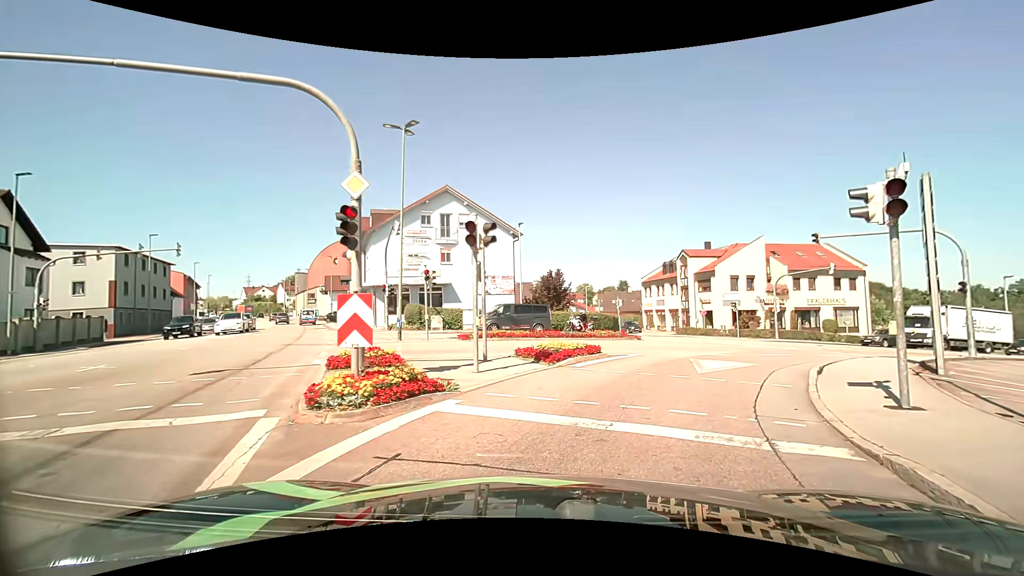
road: tertiary_link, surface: asphalt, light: Day
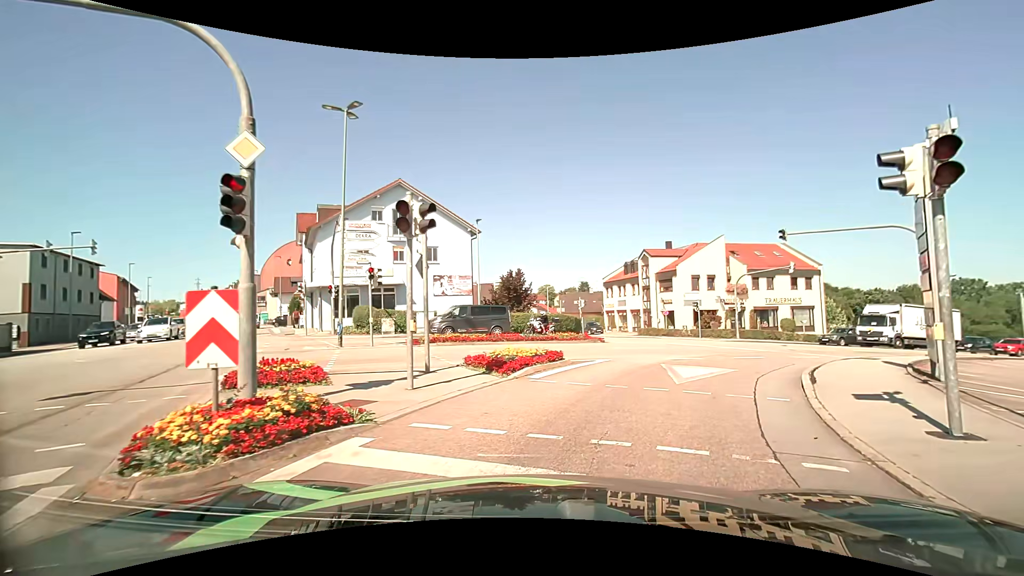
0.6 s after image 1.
(0.0, +2.0) m; +3°
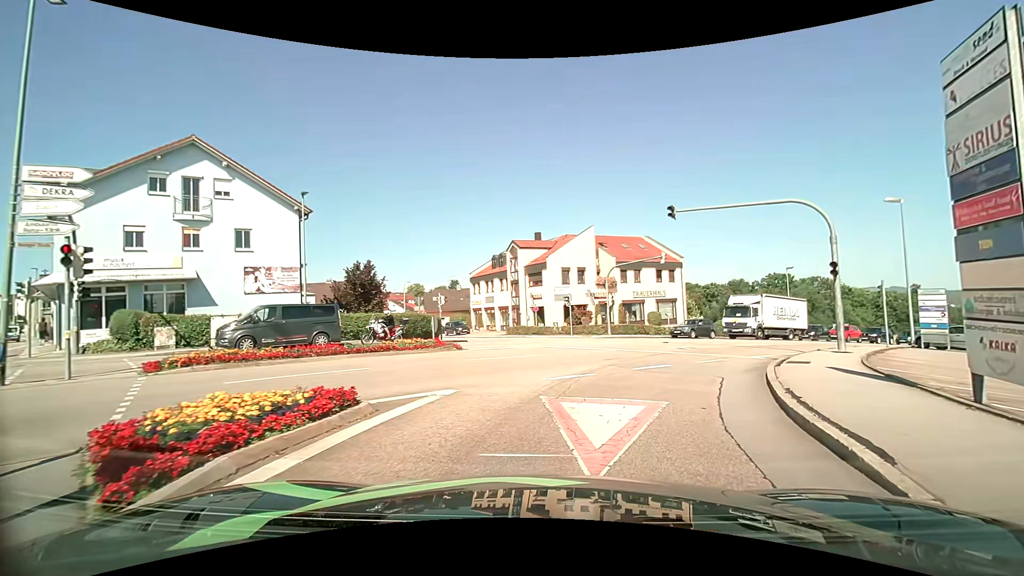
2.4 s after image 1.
(+0.9, +6.6) m; +15°
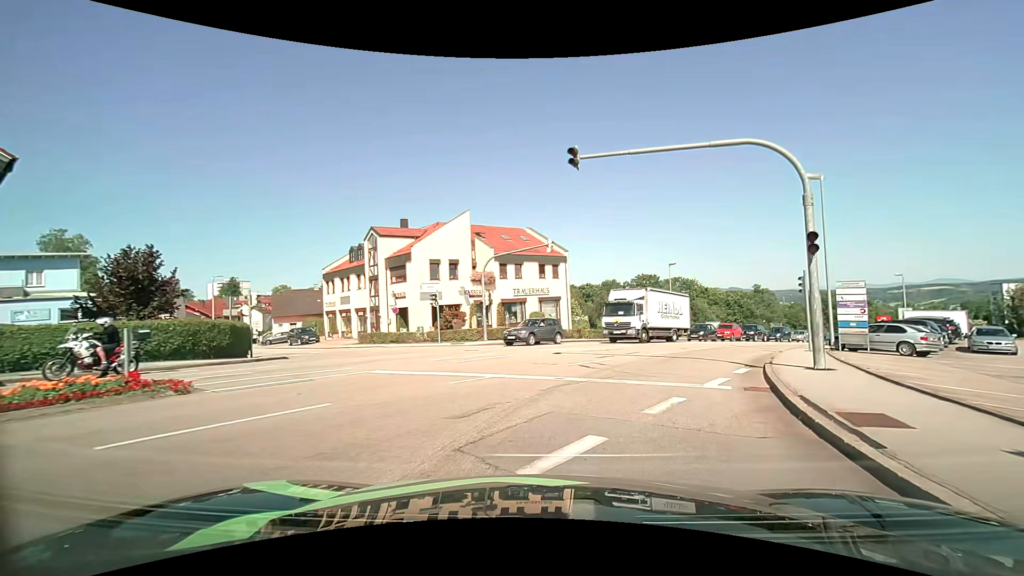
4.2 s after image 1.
(+1.1, +8.4) m; +13°
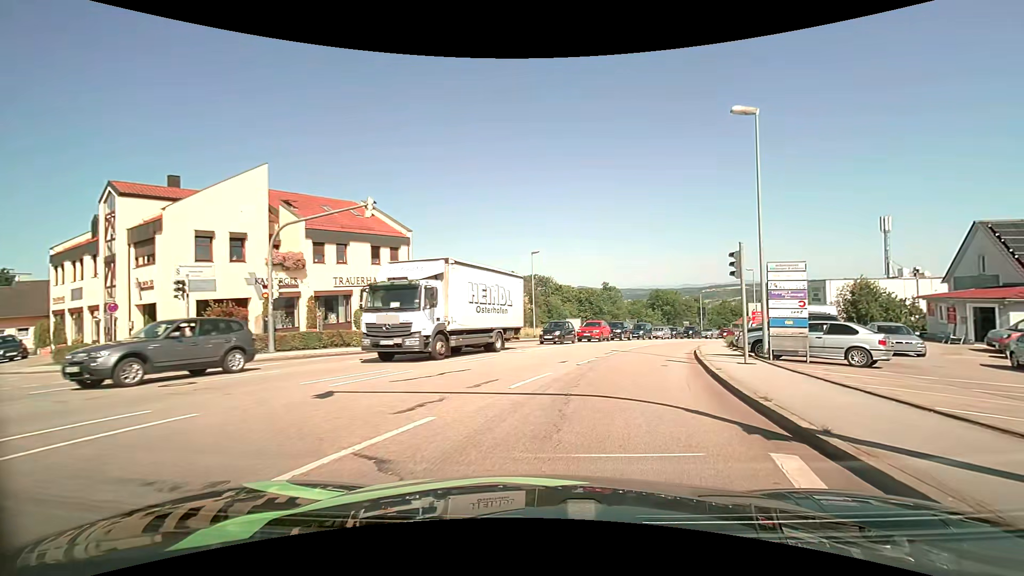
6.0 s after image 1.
(+1.4, +10.1) m; +16°
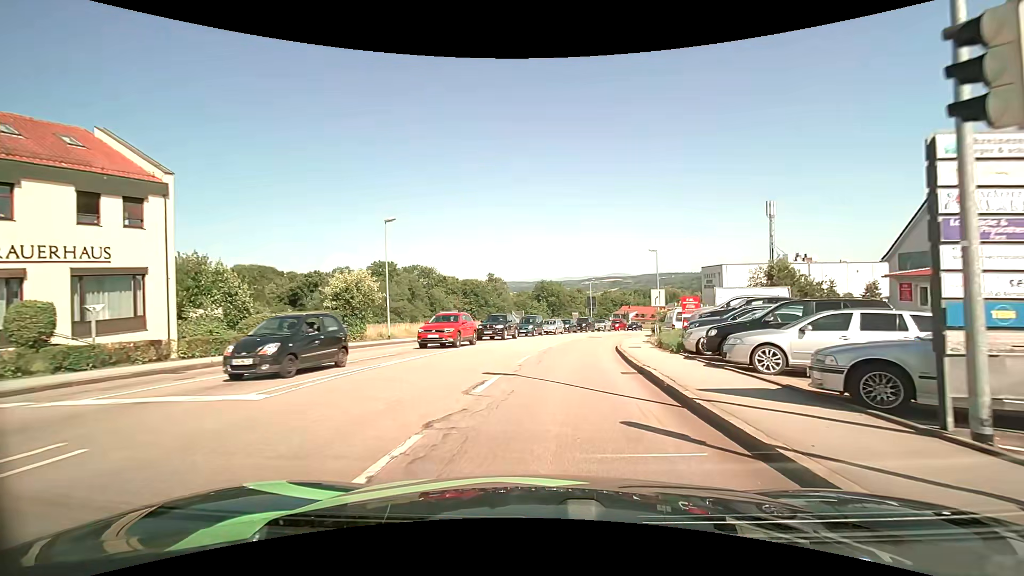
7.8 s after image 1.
(+1.7, +12.5) m; +13°
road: tertiary
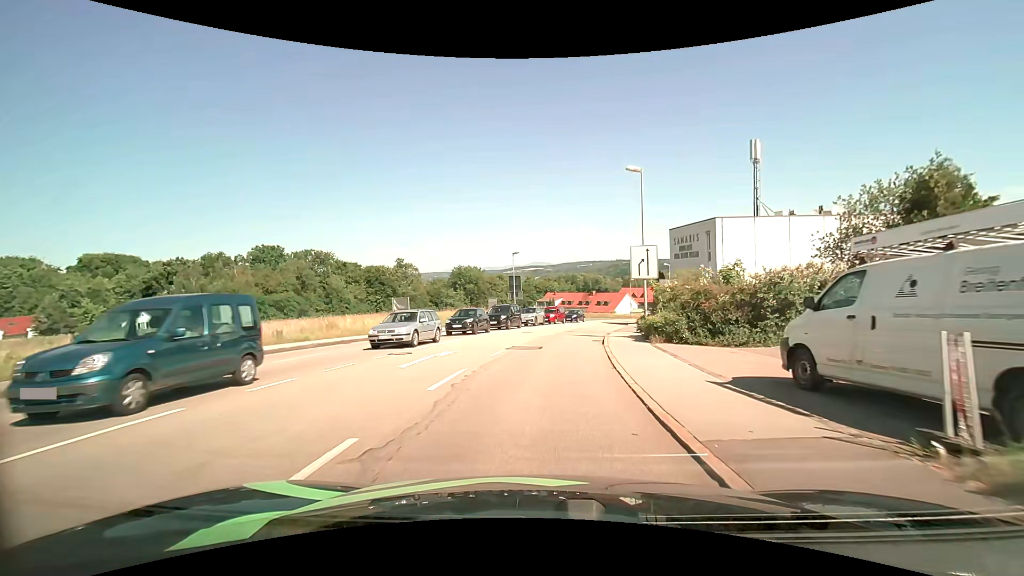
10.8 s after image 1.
(+1.9, +24.4) m; +8°
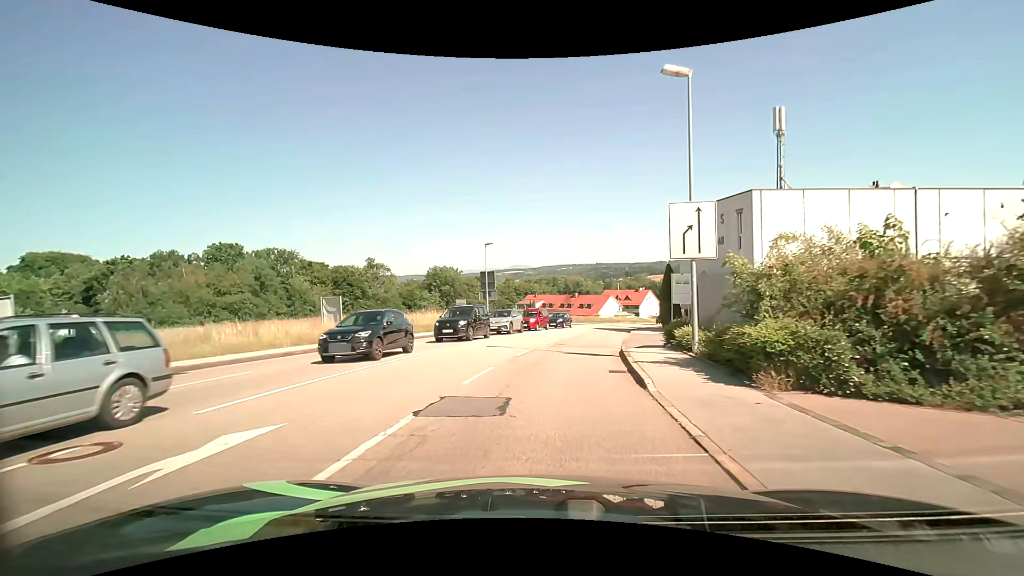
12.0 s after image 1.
(+0.2, +10.5) m; +3°
(0, +10) (+1, +20) (+3, +30) (+5, +40) (+8, +49) (+10, +59) (+14, +68) (+17, +78) (+21, +87) (+25, +96) m
